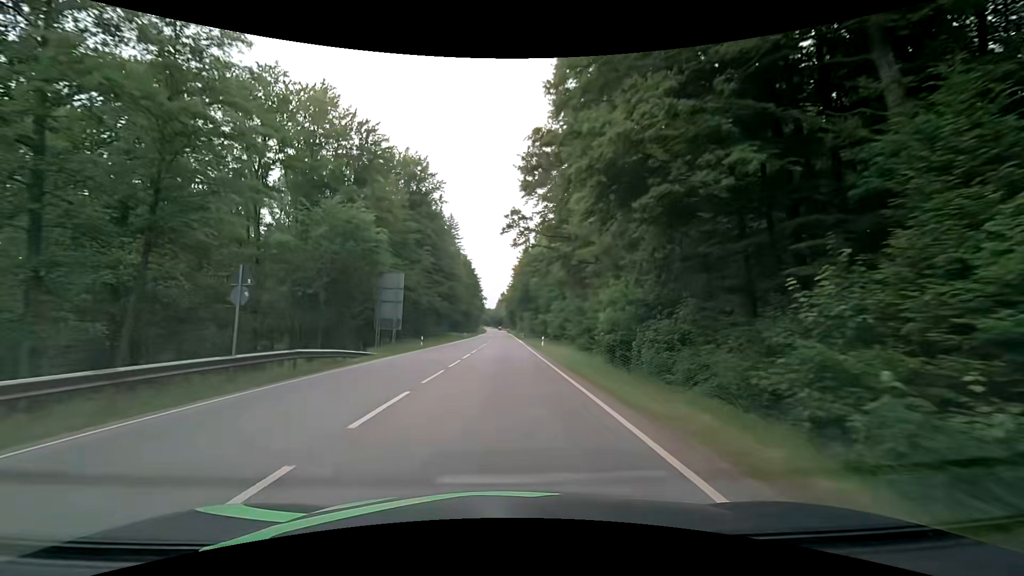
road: secondary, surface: asphalt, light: Day
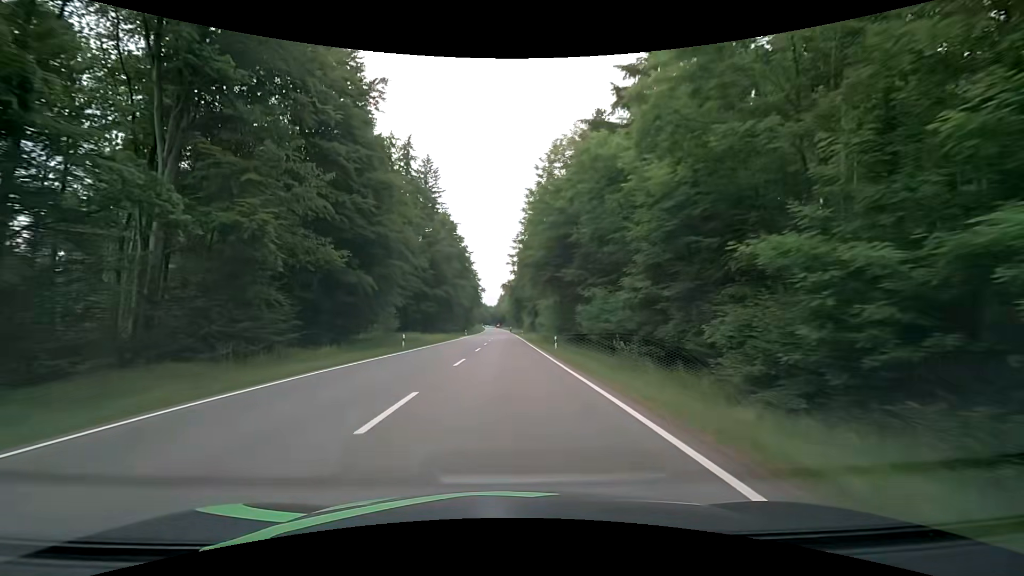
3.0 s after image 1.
(-0.6, +55.6) m; -1°
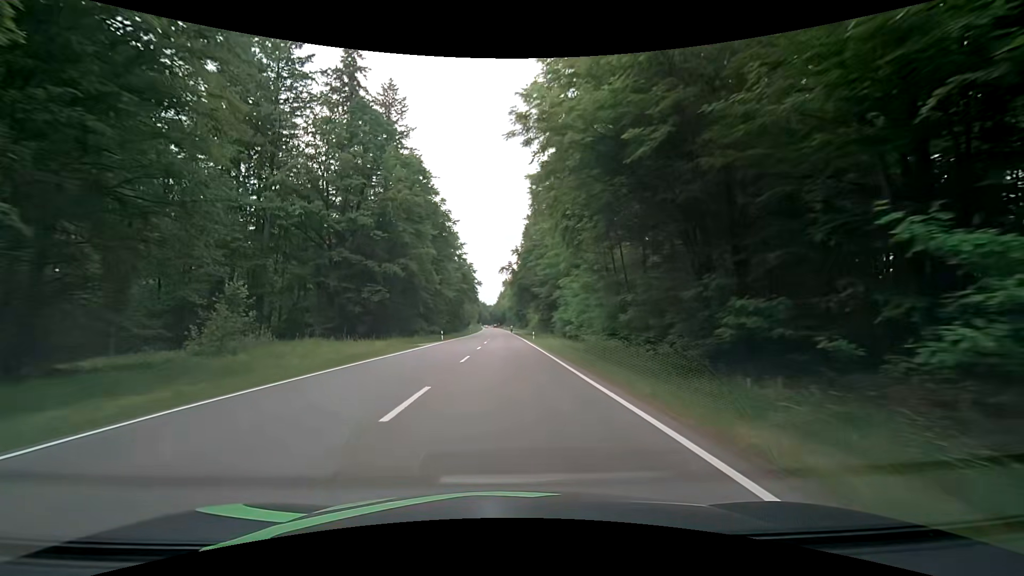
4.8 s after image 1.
(+0.1, +34.6) m; +1°
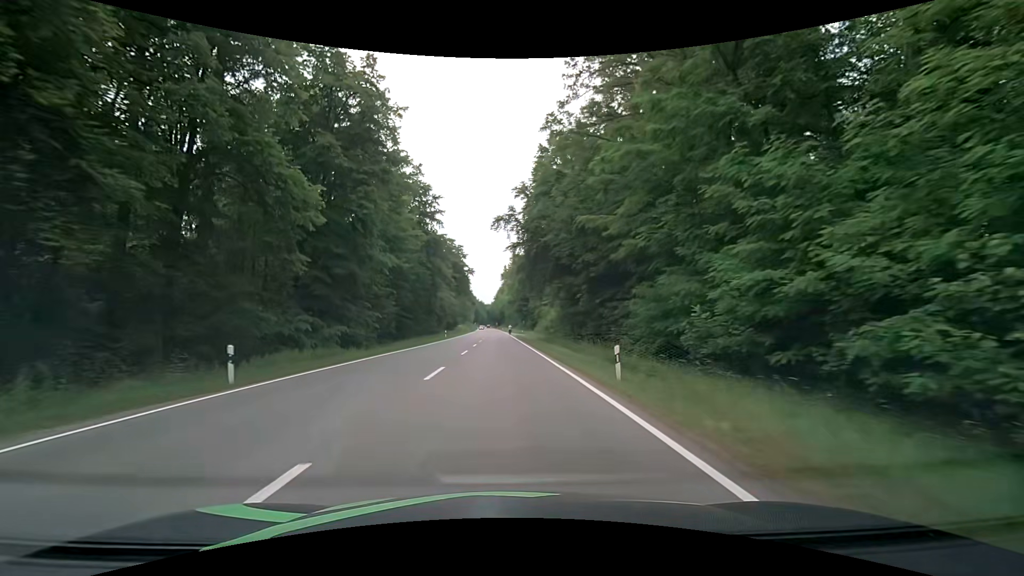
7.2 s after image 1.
(-0.3, +42.5) m; 0°
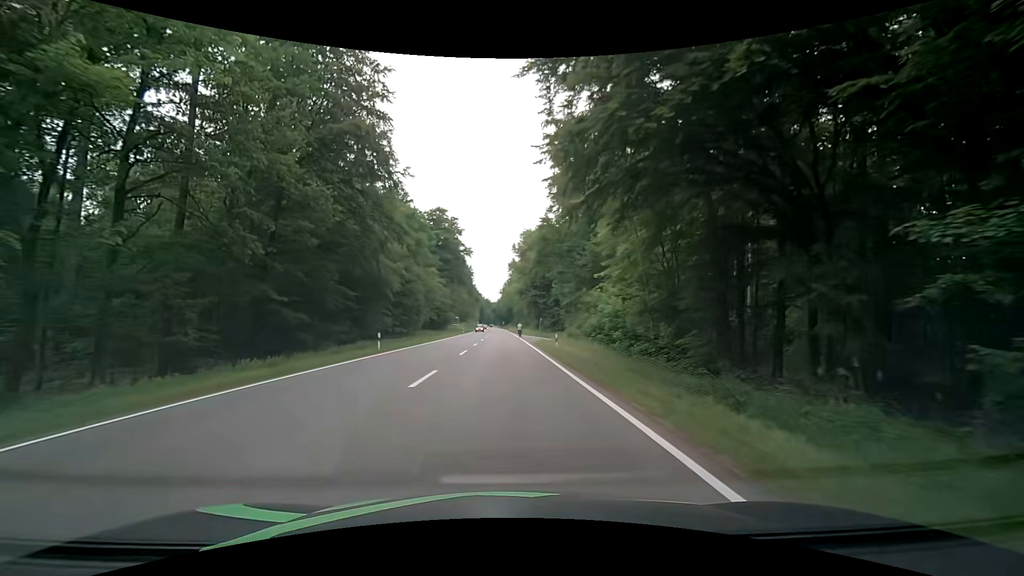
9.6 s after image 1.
(-0.5, +37.6) m; -2°
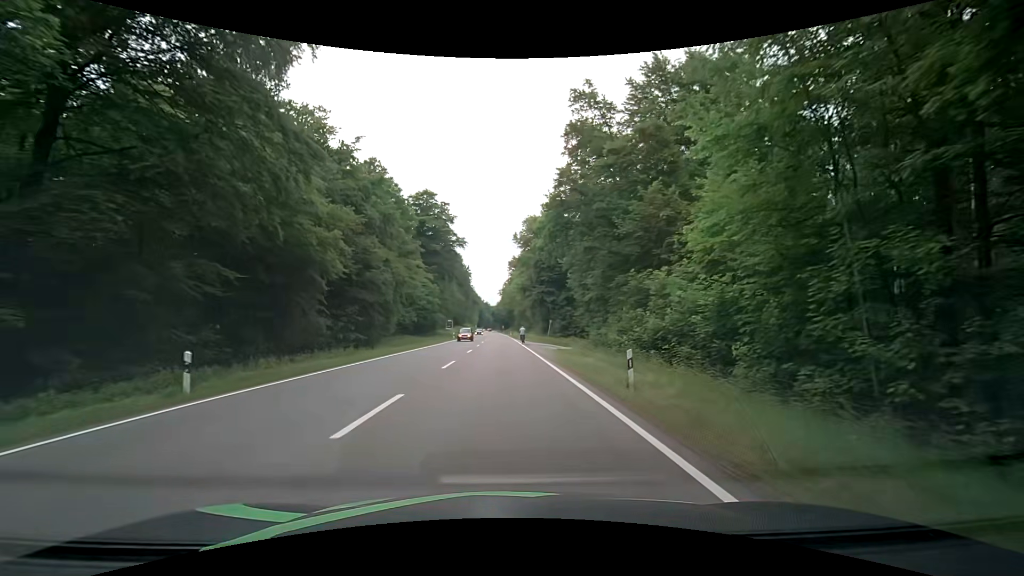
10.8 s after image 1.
(+0.1, +17.4) m; 0°
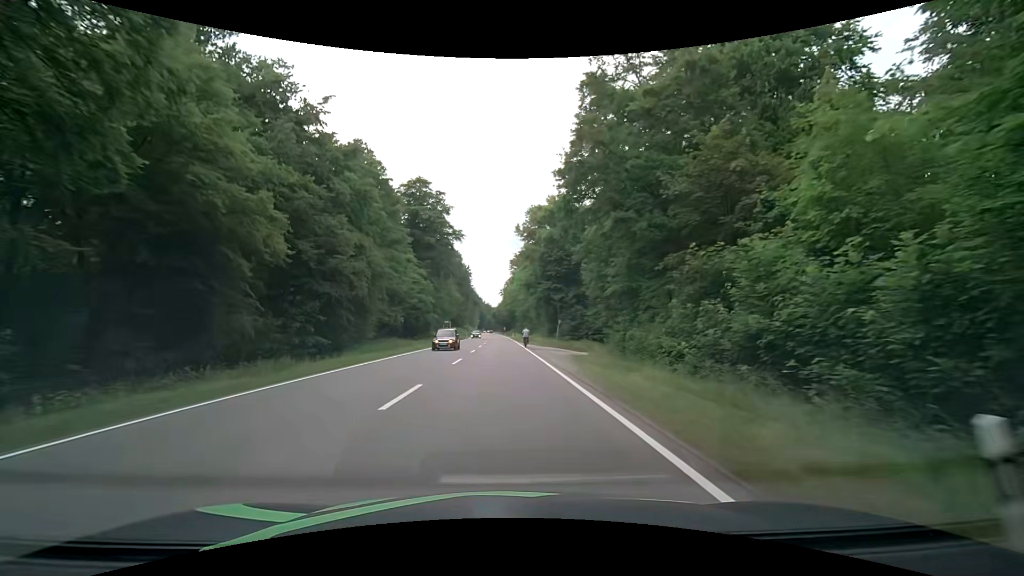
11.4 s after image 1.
(+0.1, +9.0) m; 0°
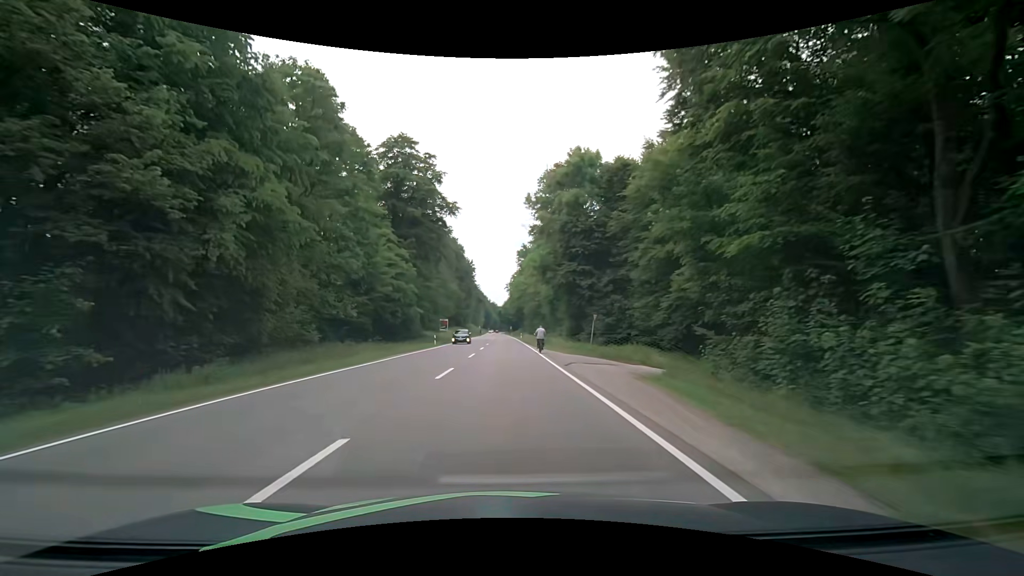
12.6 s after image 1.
(-0.2, +19.0) m; -1°
(0, +10) (0, +20) (0, +30) (-1, +40) (-1, +50) (-1, +60) (-1, +70) (-1, +80) (-1, +90) (-1, +100) m
